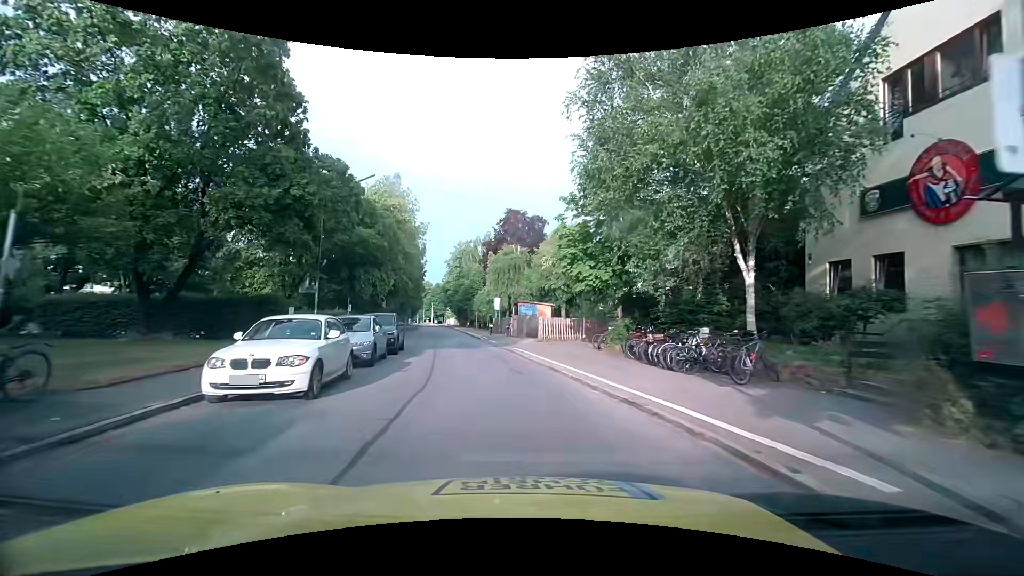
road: tertiary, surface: asphalt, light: Day
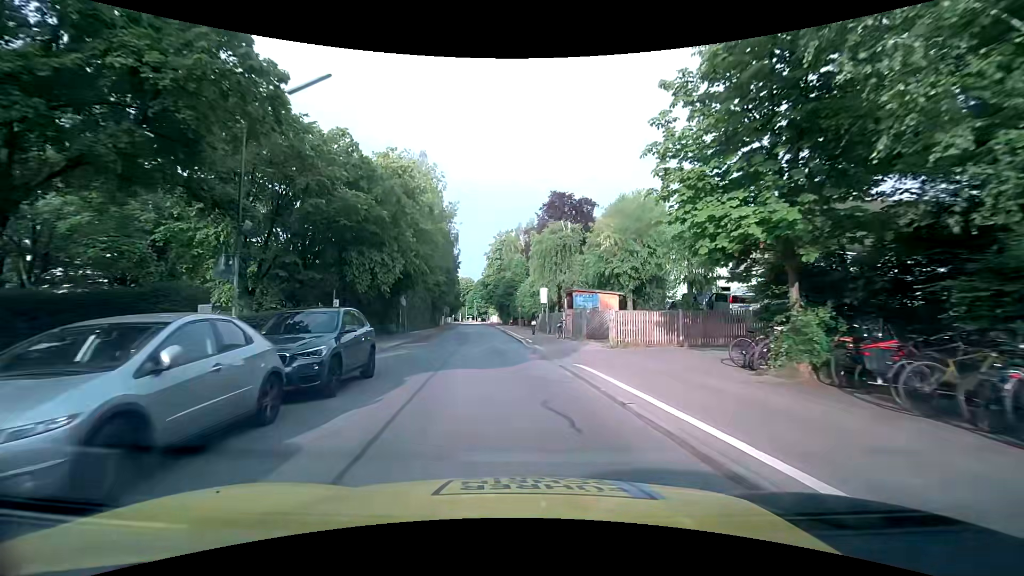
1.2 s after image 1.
(-0.5, +10.6) m; -5°
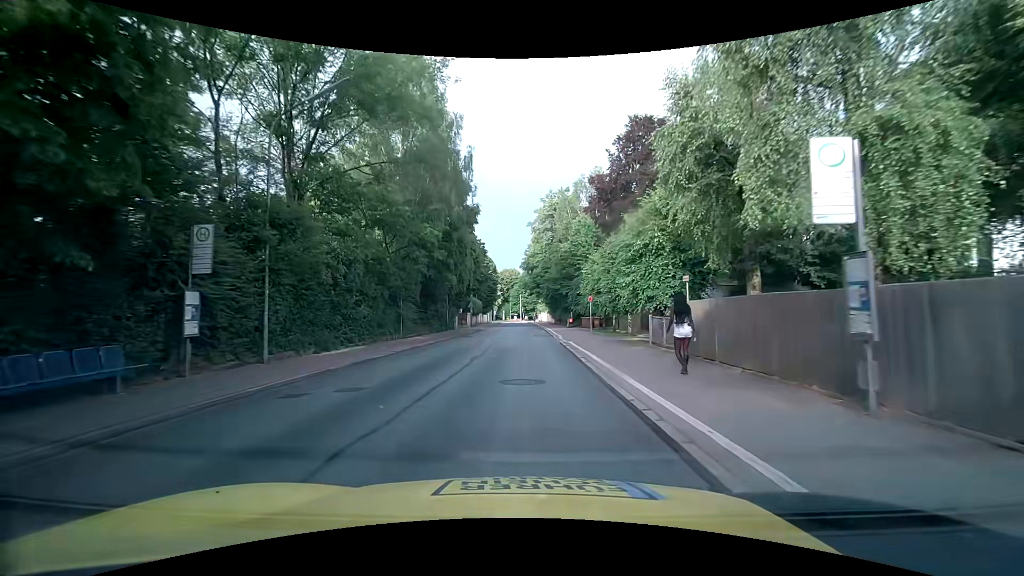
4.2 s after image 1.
(-1.5, +31.3) m; -5°
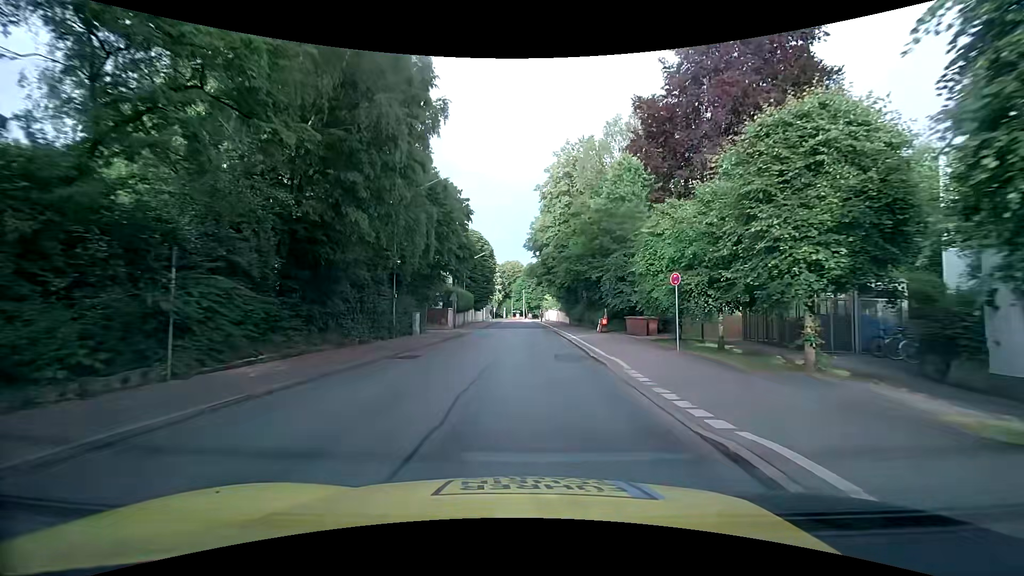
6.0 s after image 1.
(-0.4, +19.6) m; -1°
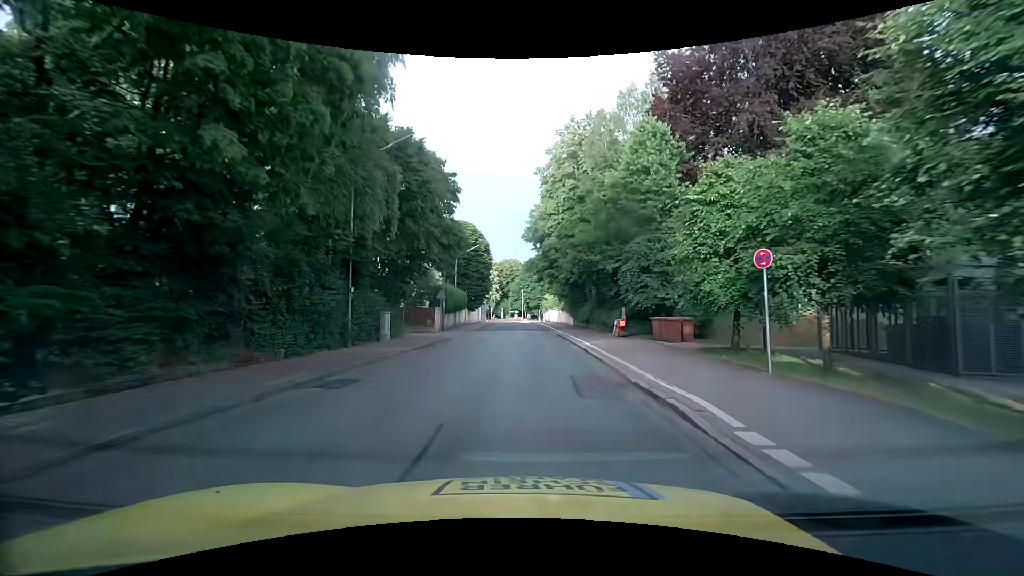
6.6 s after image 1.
(0.0, +6.3) m; -1°
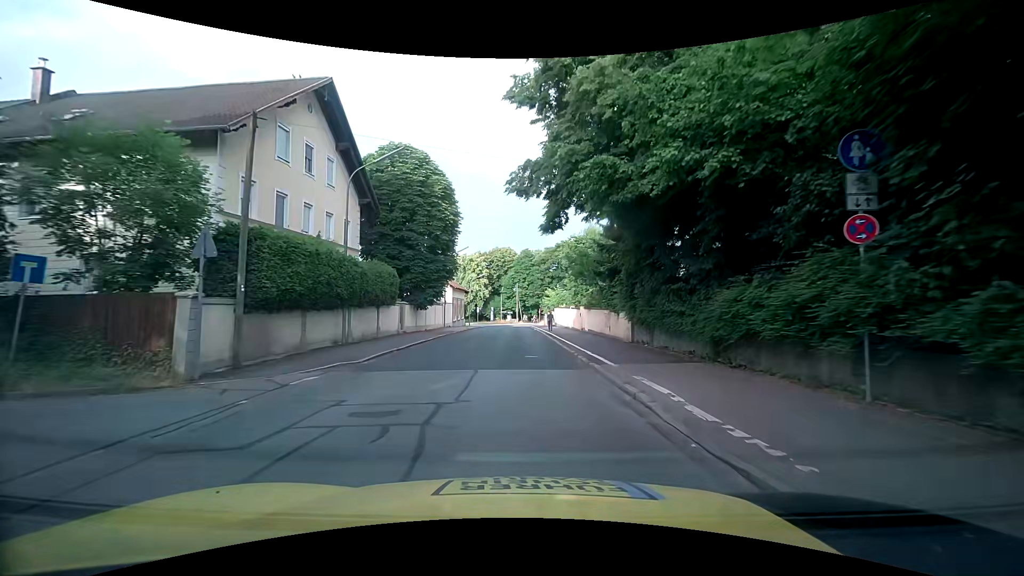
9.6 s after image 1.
(+0.8, +29.6) m; +2°
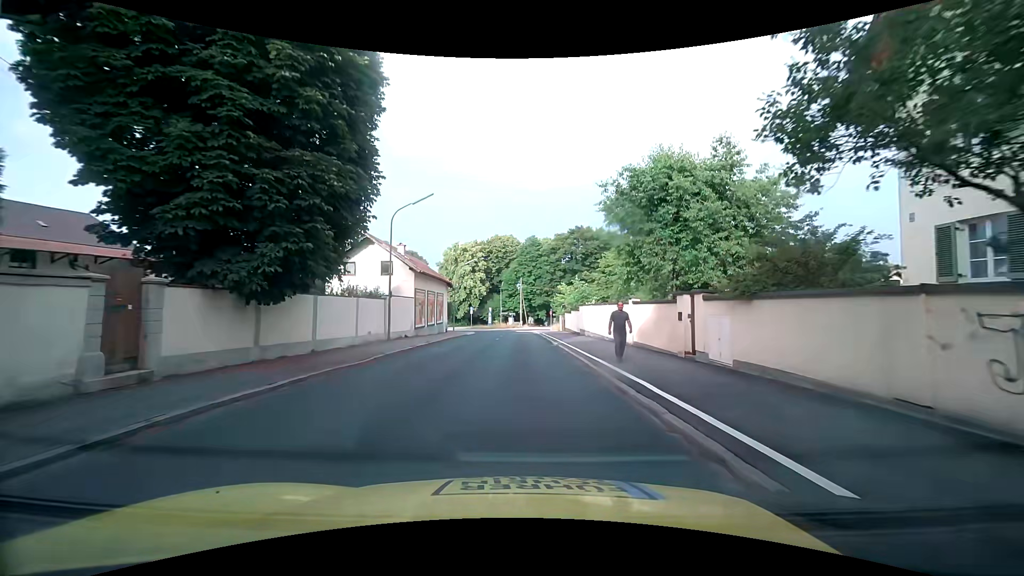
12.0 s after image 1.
(-0.5, +22.6) m; -1°
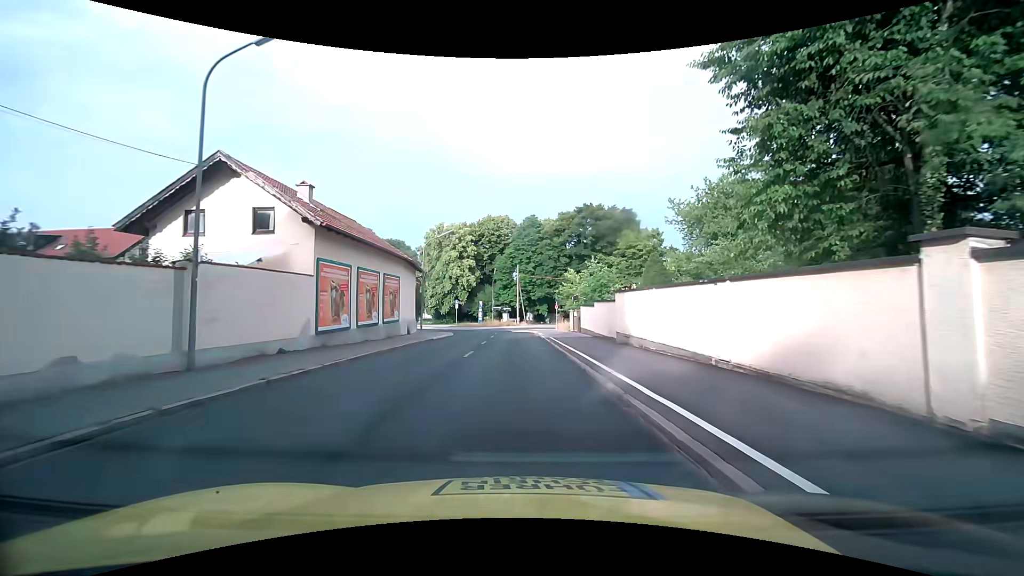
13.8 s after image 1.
(0.0, +16.2) m; 0°
(0, +10) (0, +20) (0, +30) (-1, +40) (-2, +50) (-6, +59) (-12, +67) (-18, +75) (-22, +84) (-24, +93) m
